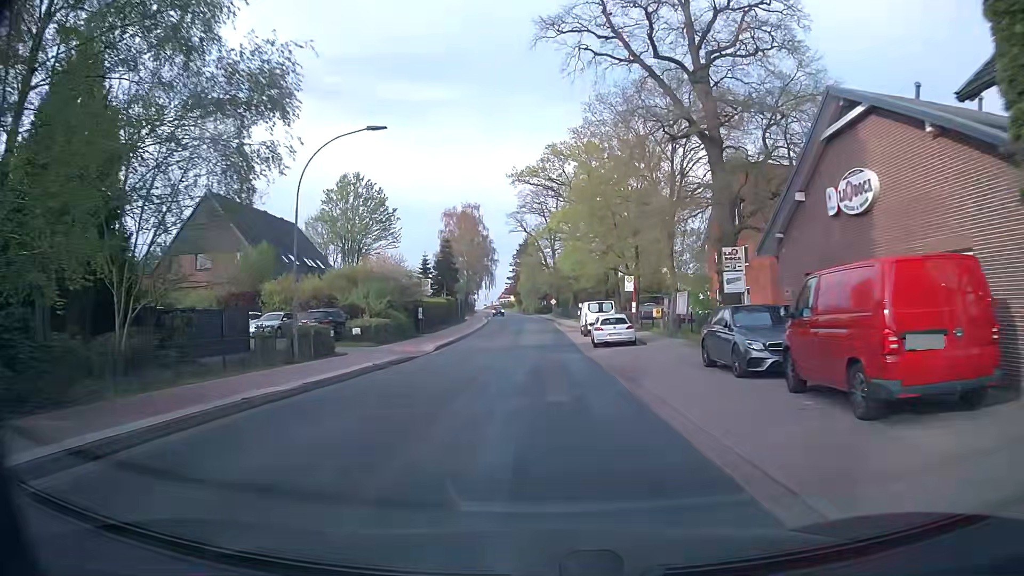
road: tertiary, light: Day
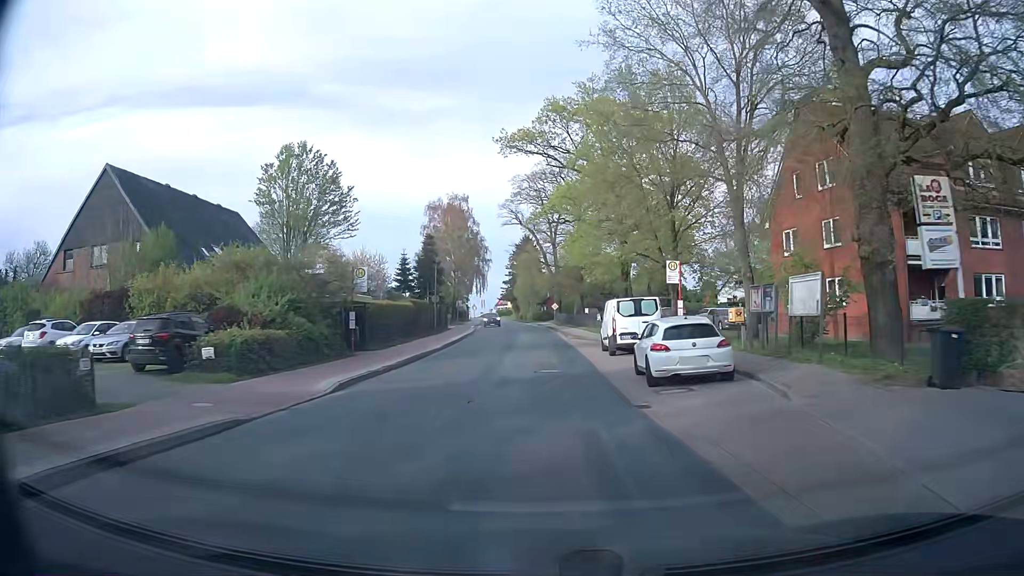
(0.0, +15.1) m; 0°
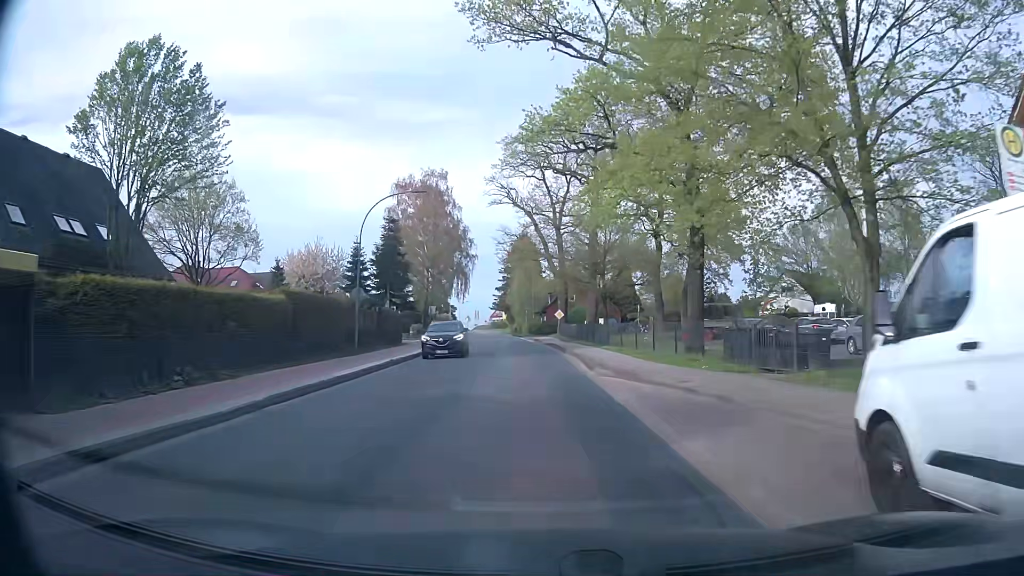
(+0.1, +22.7) m; 0°
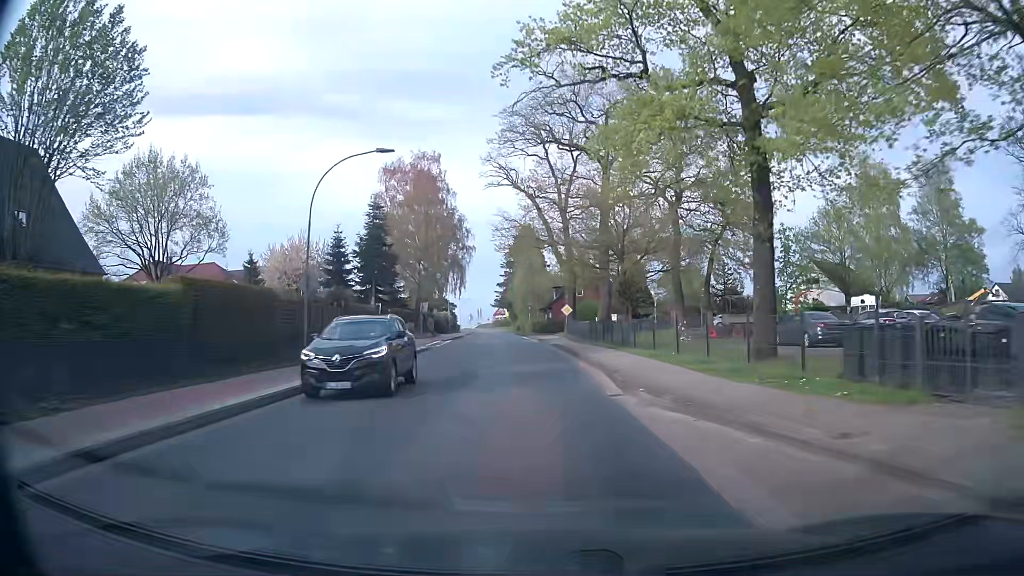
(0.0, +7.5) m; 0°
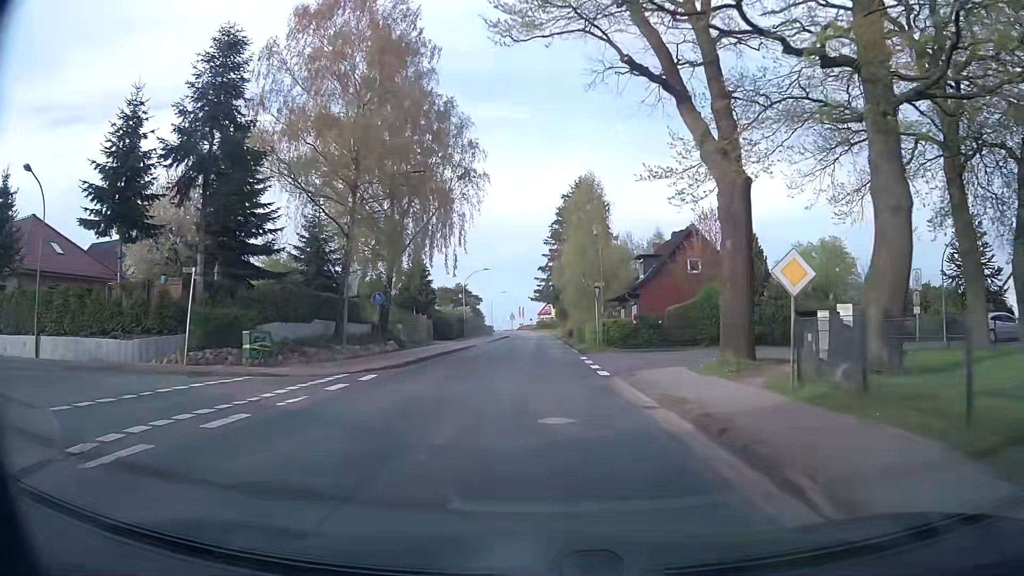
(-1.7, +37.2) m; -5°
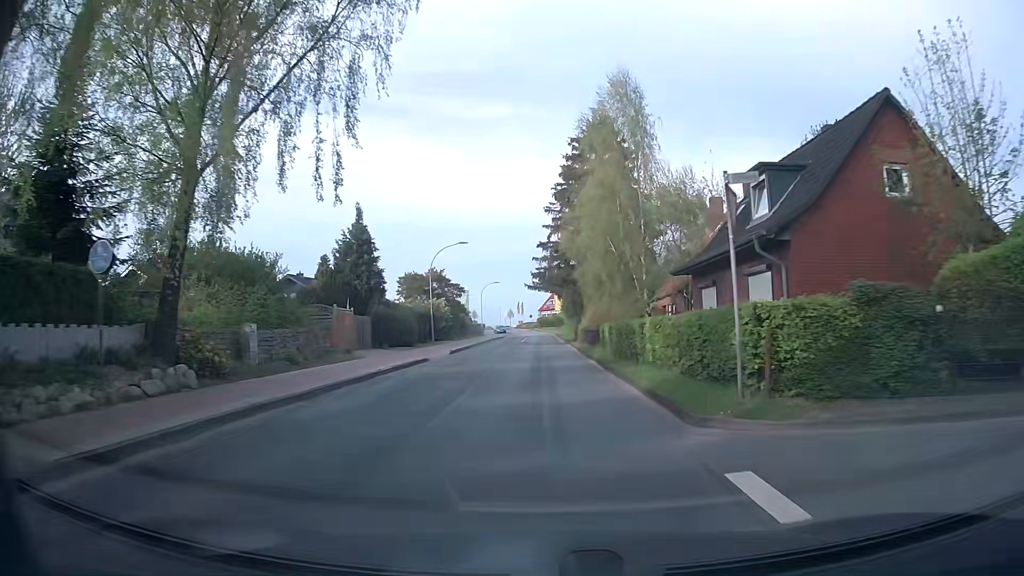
(+0.2, +22.5) m; 0°
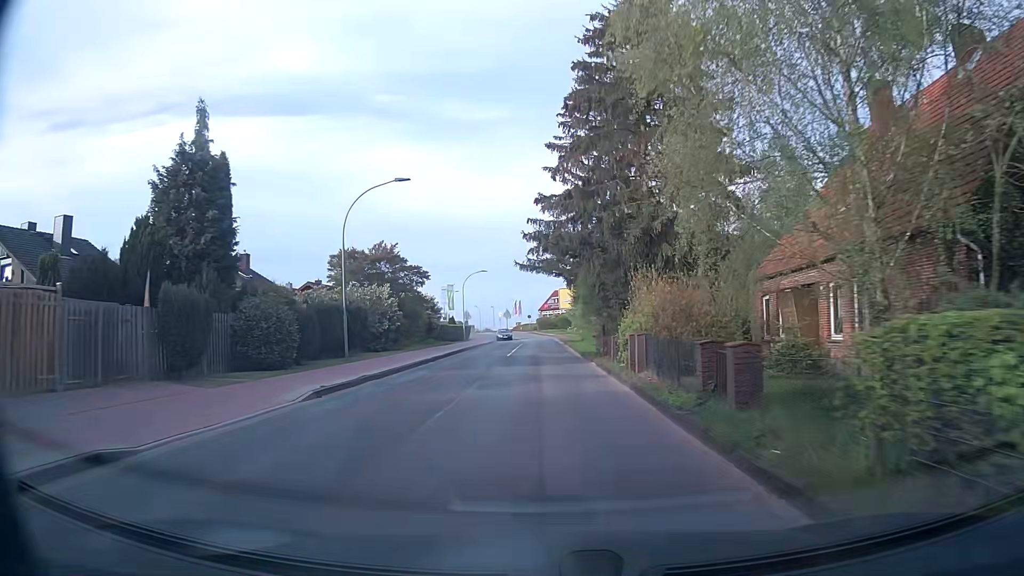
(0.0, +22.8) m; -1°
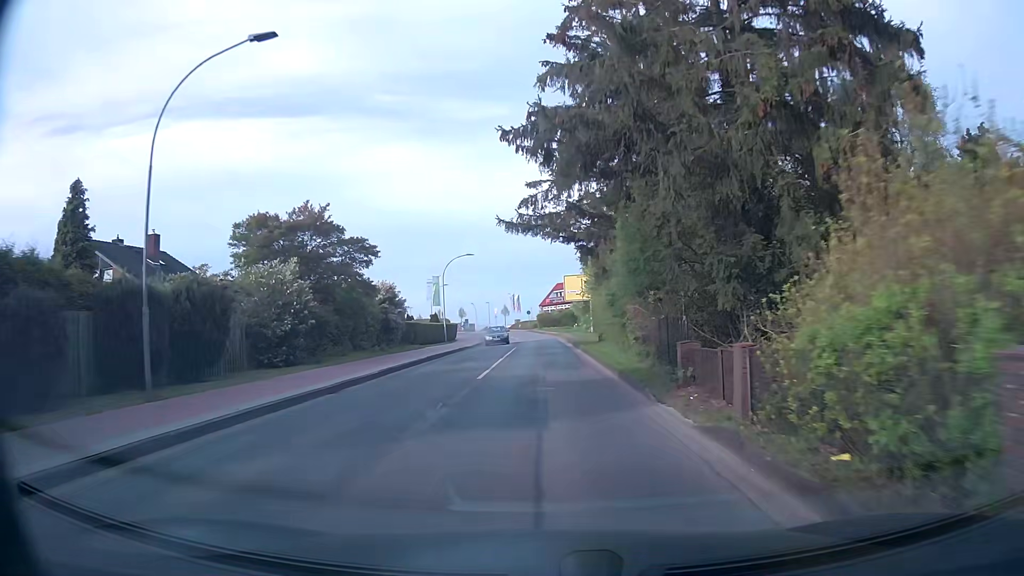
(+0.1, +15.3) m; 0°
